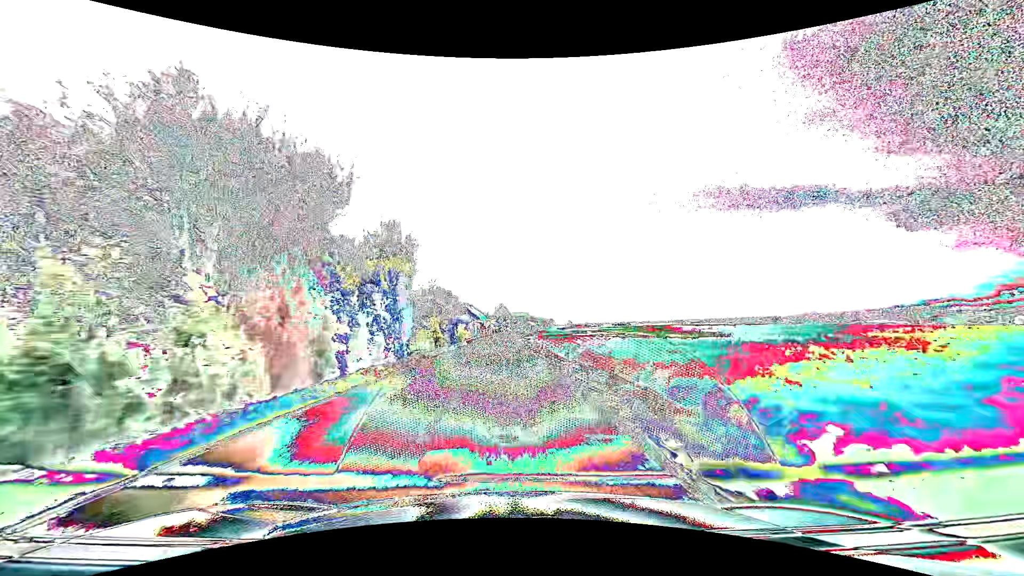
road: tertiary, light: Day
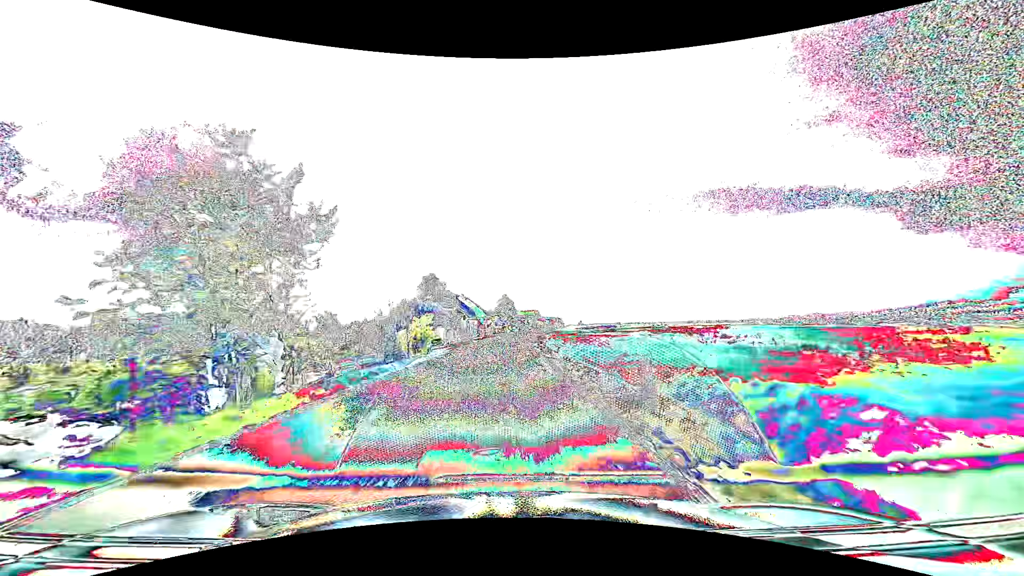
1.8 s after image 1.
(-0.2, +32.8) m; -1°
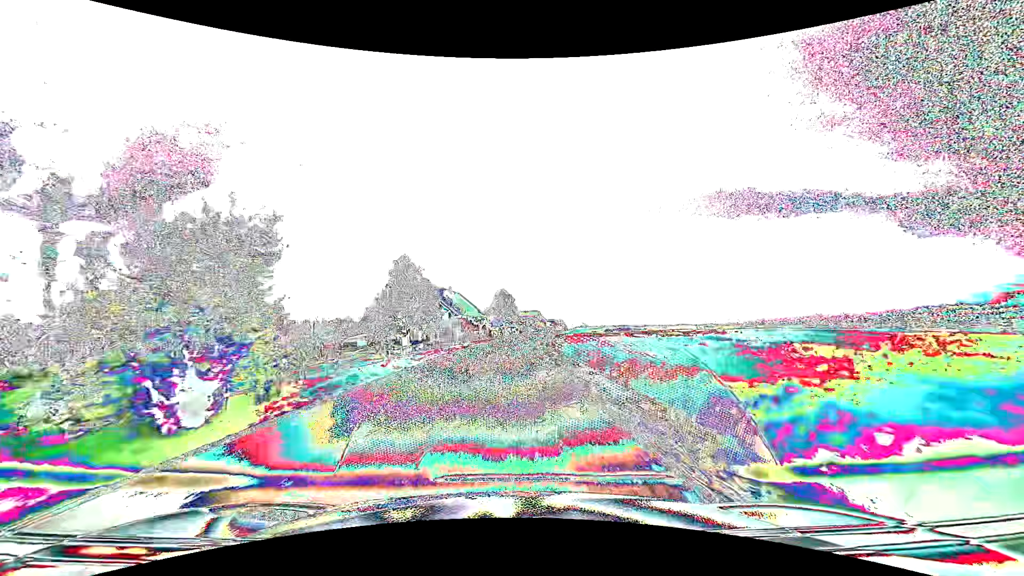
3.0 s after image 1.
(0.0, +22.8) m; 0°
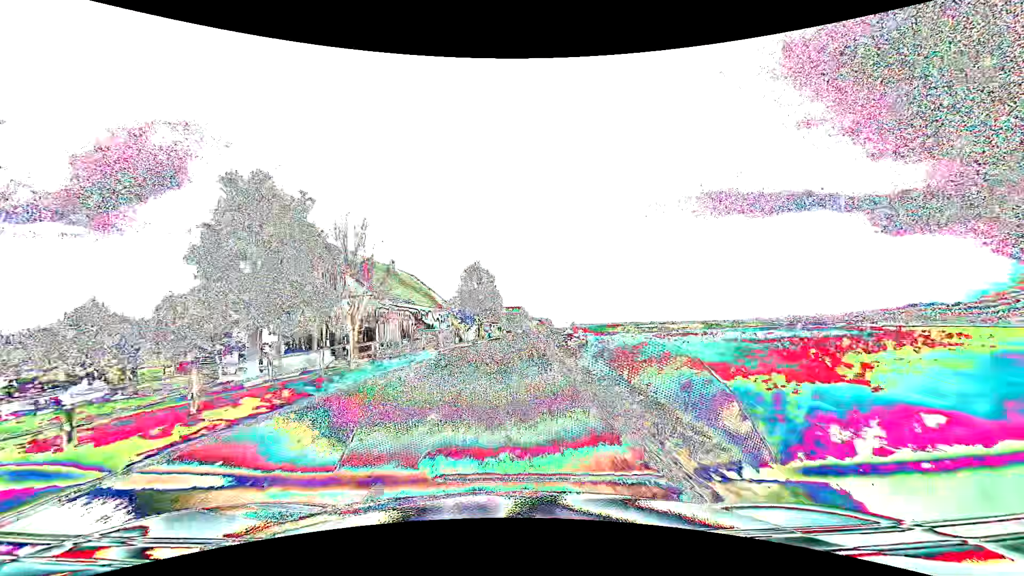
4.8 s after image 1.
(+0.5, +35.3) m; +2°
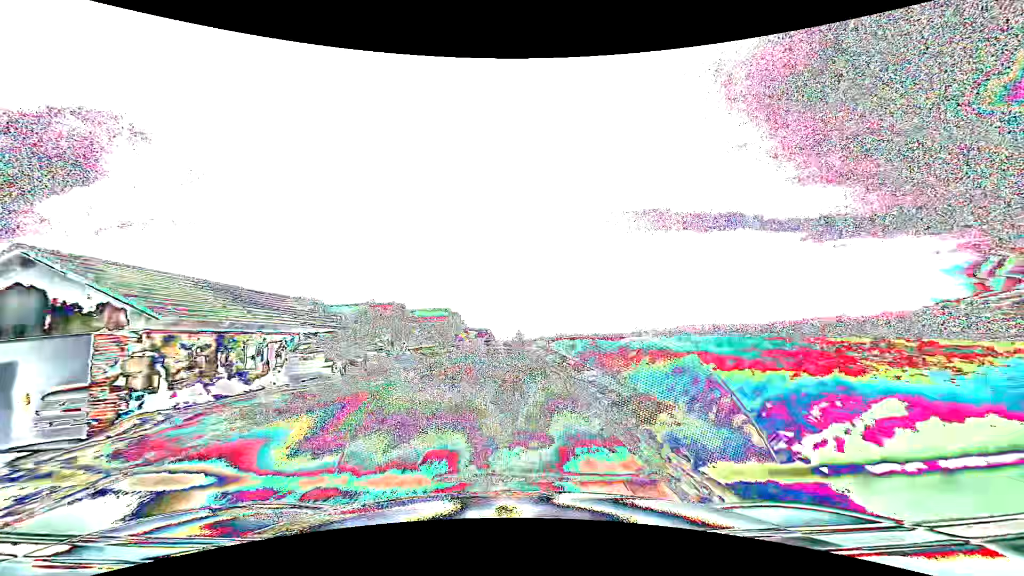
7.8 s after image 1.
(+4.1, +60.2) m; +7°
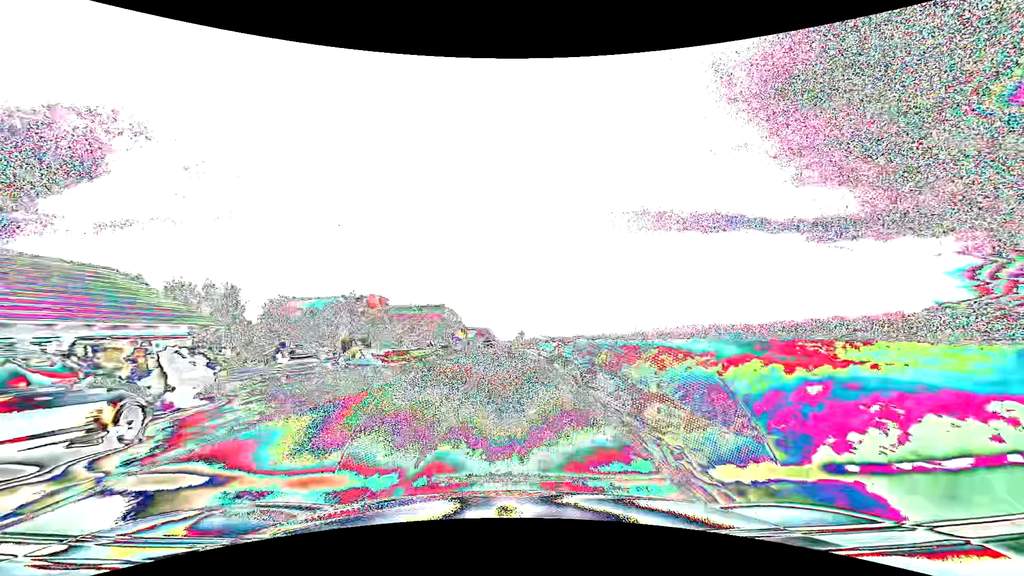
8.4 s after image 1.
(0.0, +12.2) m; 0°
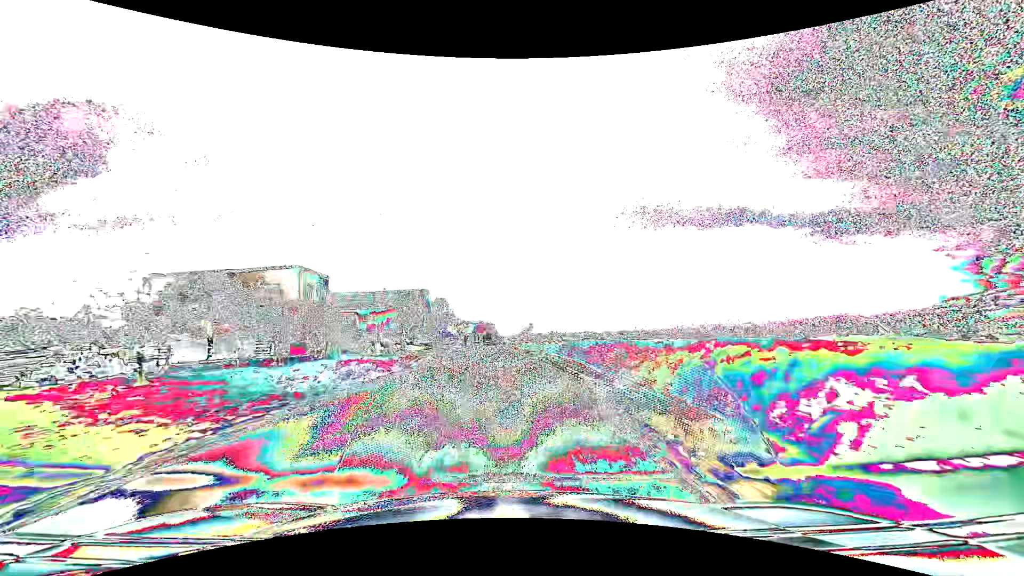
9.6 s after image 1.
(0.0, +24.5) m; 0°
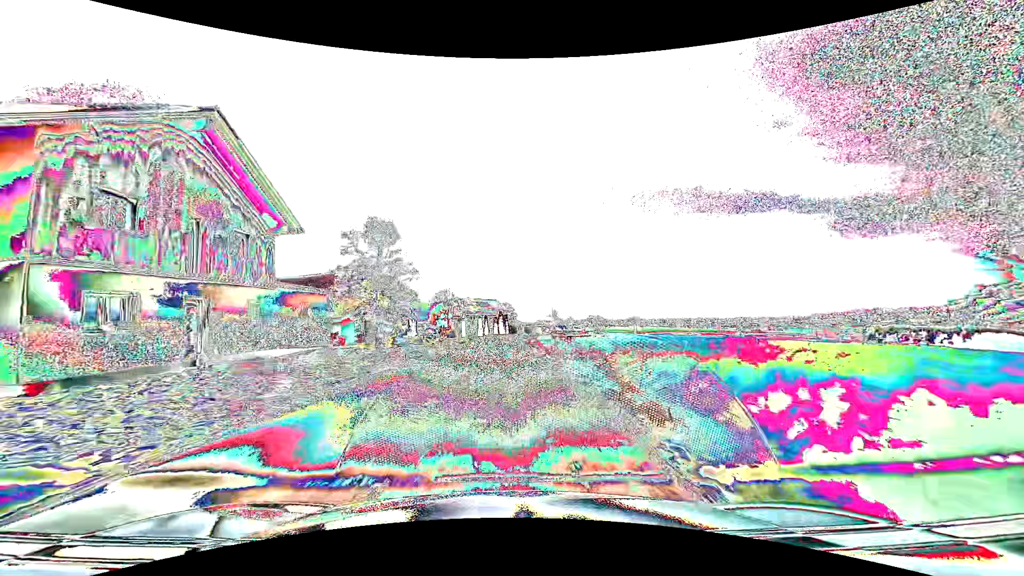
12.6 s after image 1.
(-1.4, +59.5) m; -2°
(0, +10) (0, +20) (0, +30) (0, +40) (0, +50) (0, +60) (0, +70) (+1, +80) (+2, +90) (+4, +100) m
